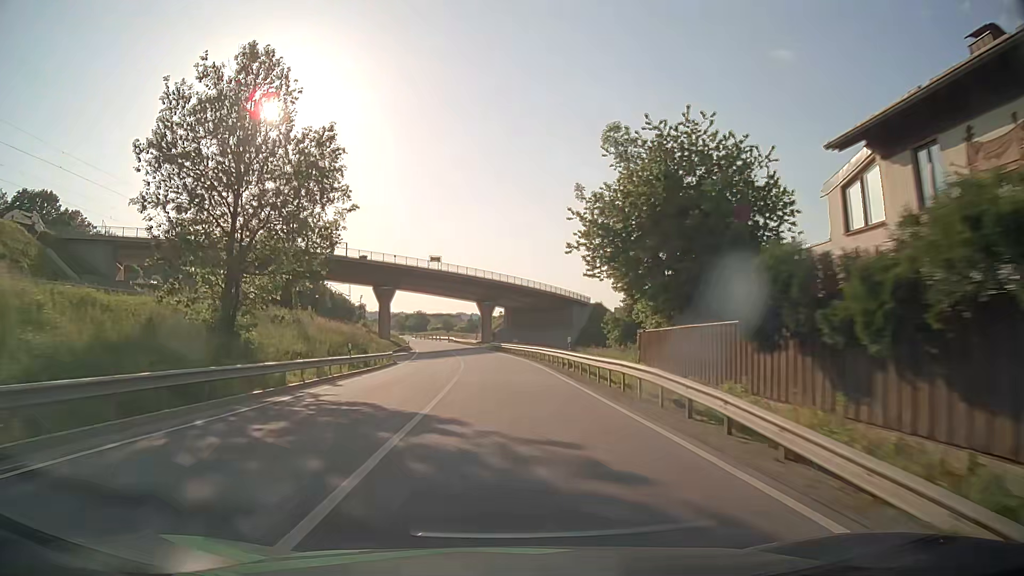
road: primary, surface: asphalt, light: Day
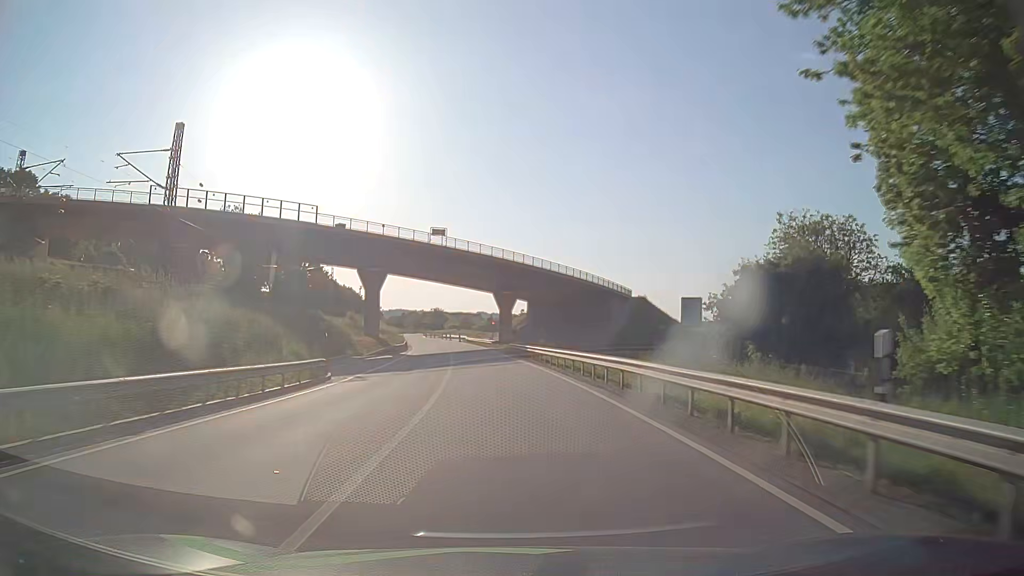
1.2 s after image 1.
(-0.3, +23.7) m; -1°
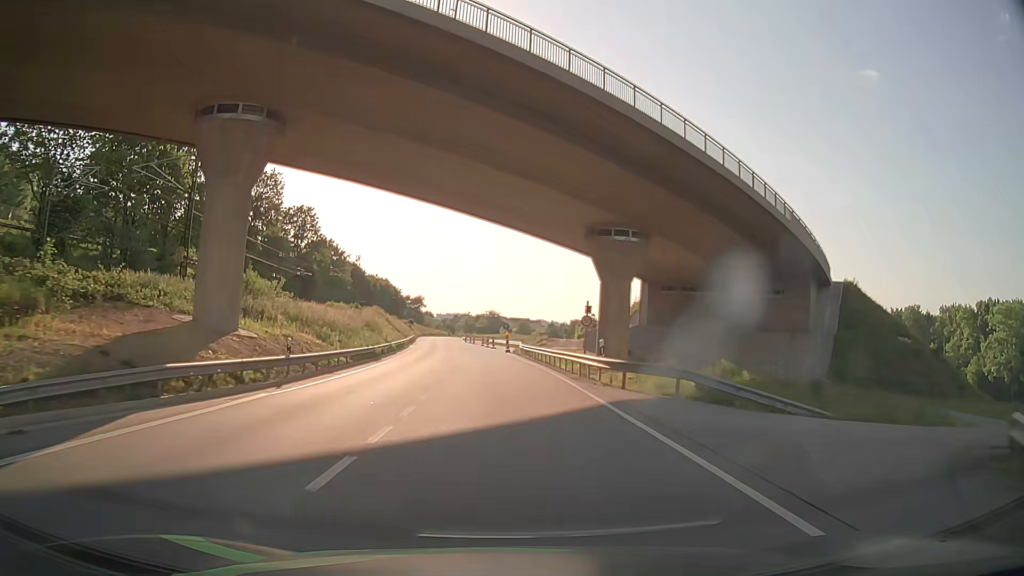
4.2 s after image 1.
(-2.8, +54.2) m; -5°
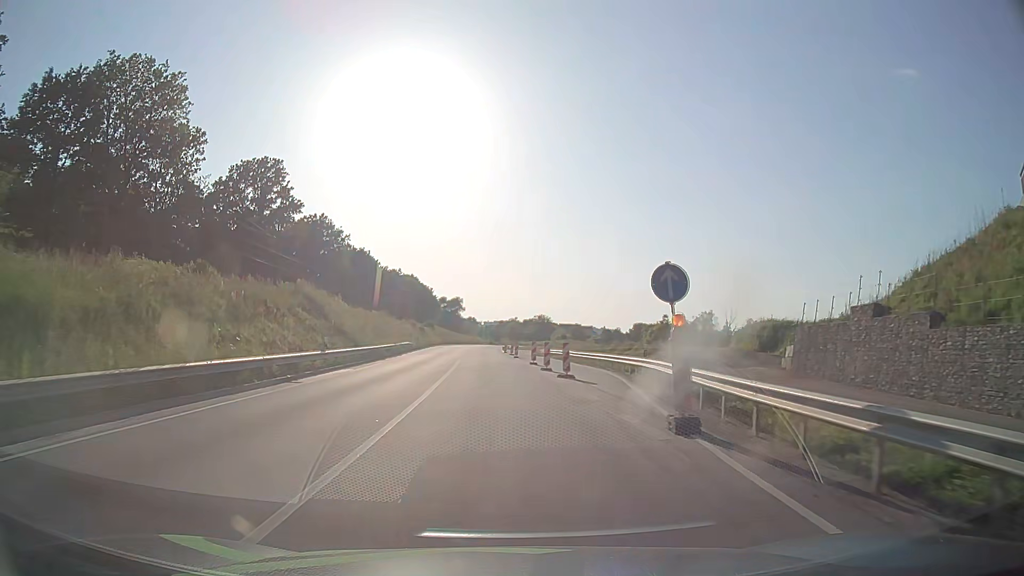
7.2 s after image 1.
(-1.4, +46.5) m; -4°
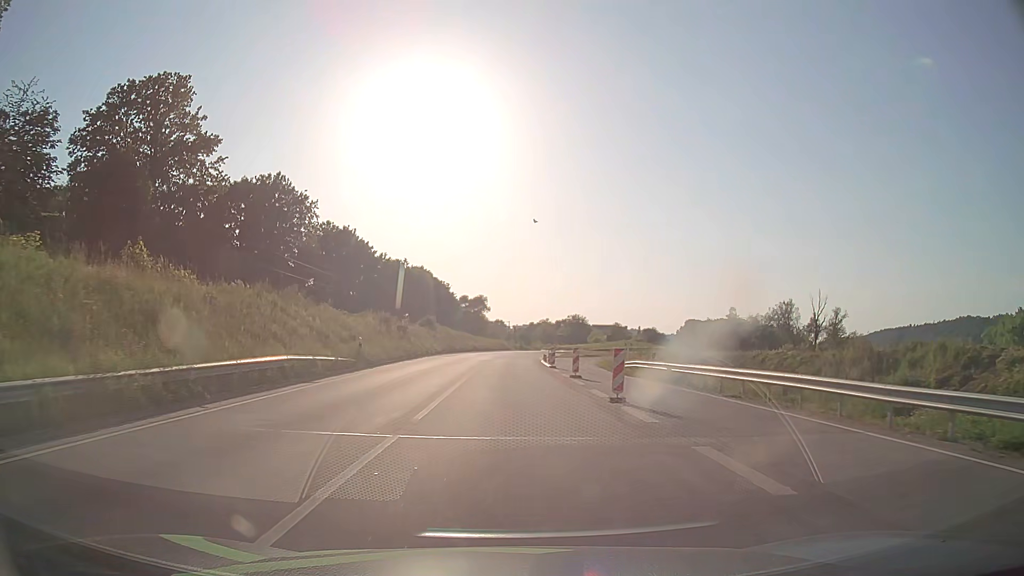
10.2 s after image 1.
(-1.1, +38.9) m; -3°
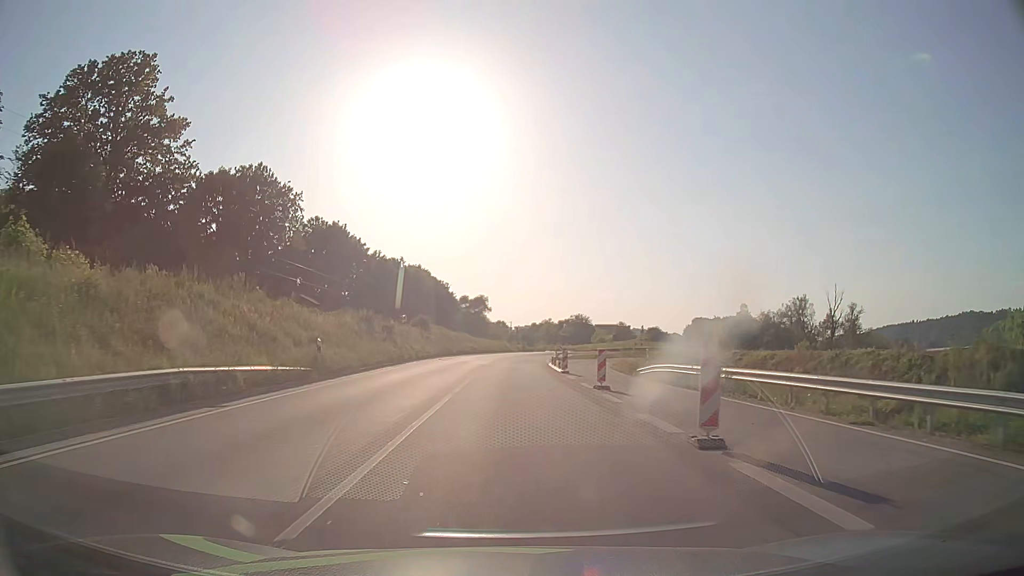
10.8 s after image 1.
(0.0, +7.3) m; 0°
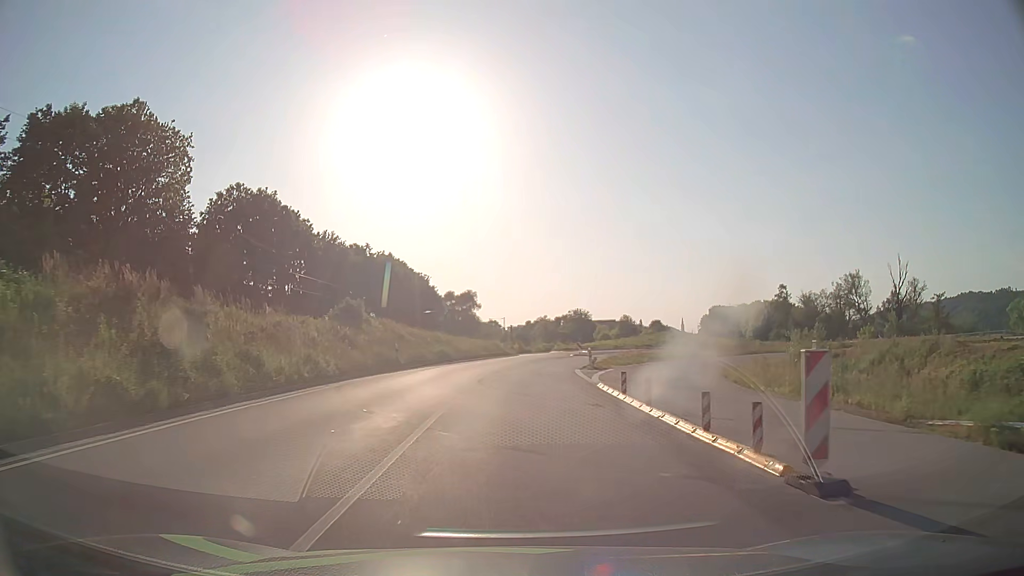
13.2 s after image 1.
(+0.2, +29.1) m; +1°
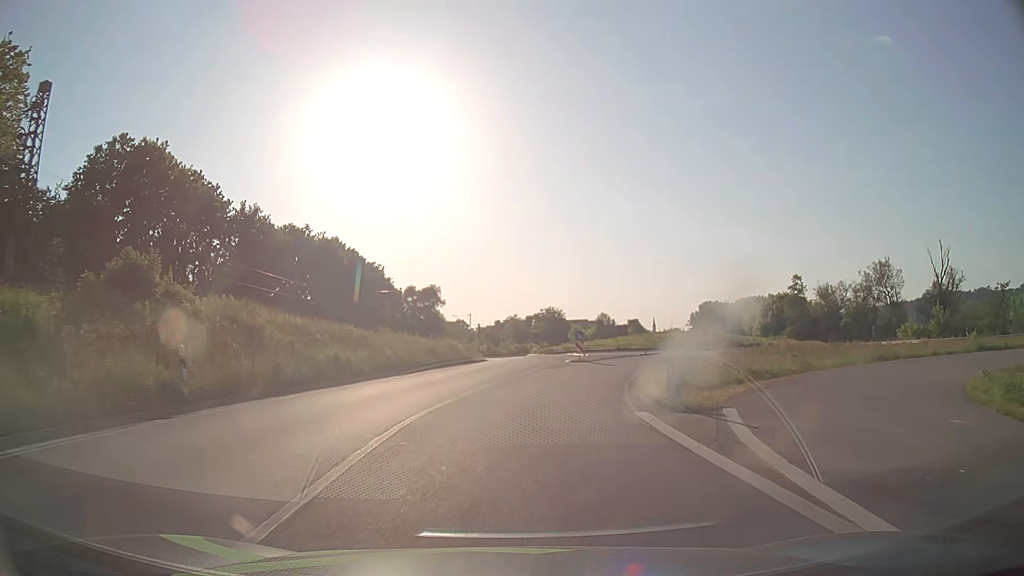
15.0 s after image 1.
(+0.4, +21.2) m; +3°
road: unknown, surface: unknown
(0, +10) (+1, +20) (+3, +30) (+7, +39) (+13, +47) (+21, +53) (+30, +58) (+36, +65) (+39, +75) (+37, +85) m
